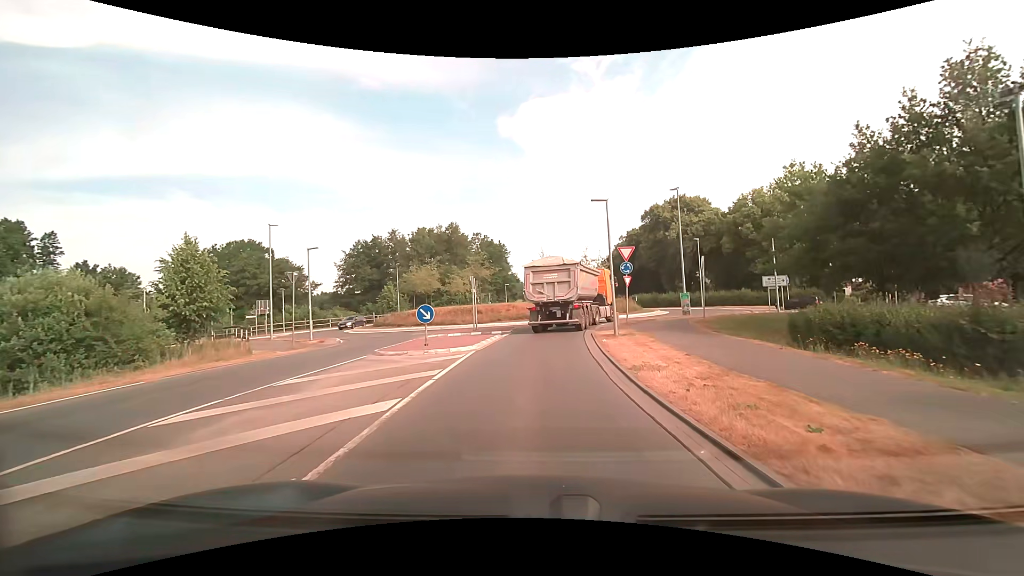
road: secondary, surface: asphalt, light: Day
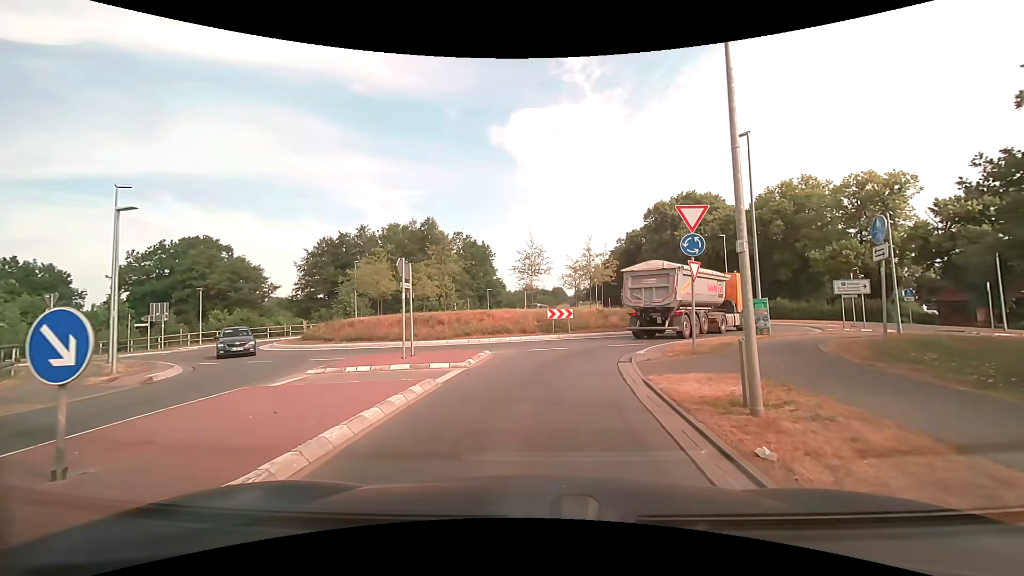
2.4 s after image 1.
(+0.3, +12.0) m; +2°
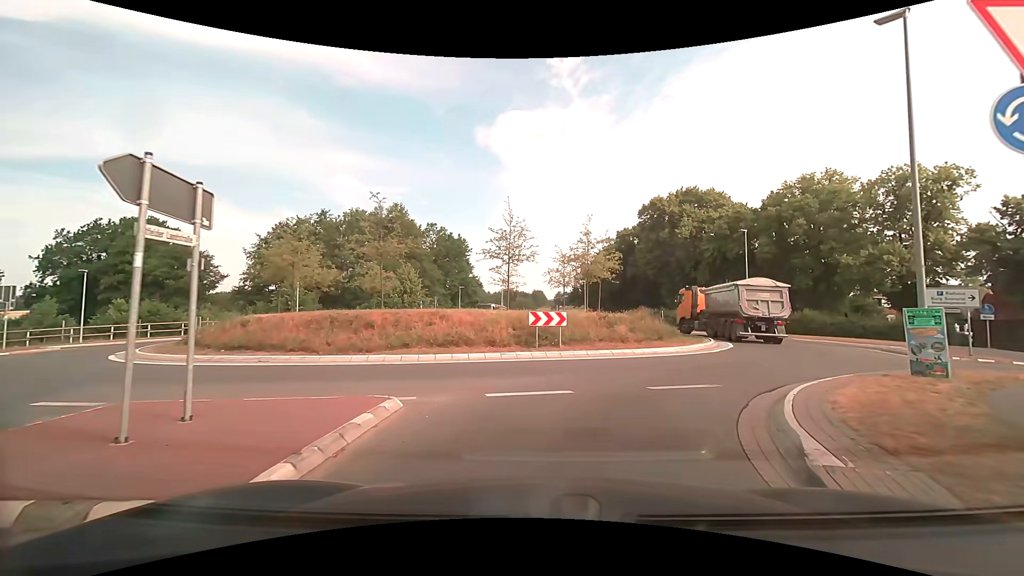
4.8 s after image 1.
(+0.1, +9.4) m; +2°
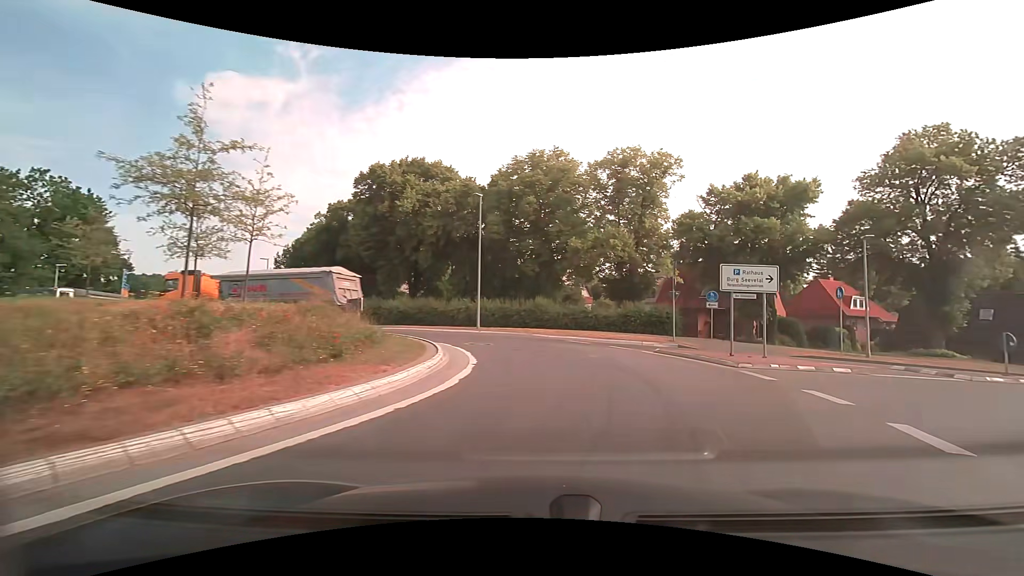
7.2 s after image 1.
(+3.0, +12.9) m; +31°
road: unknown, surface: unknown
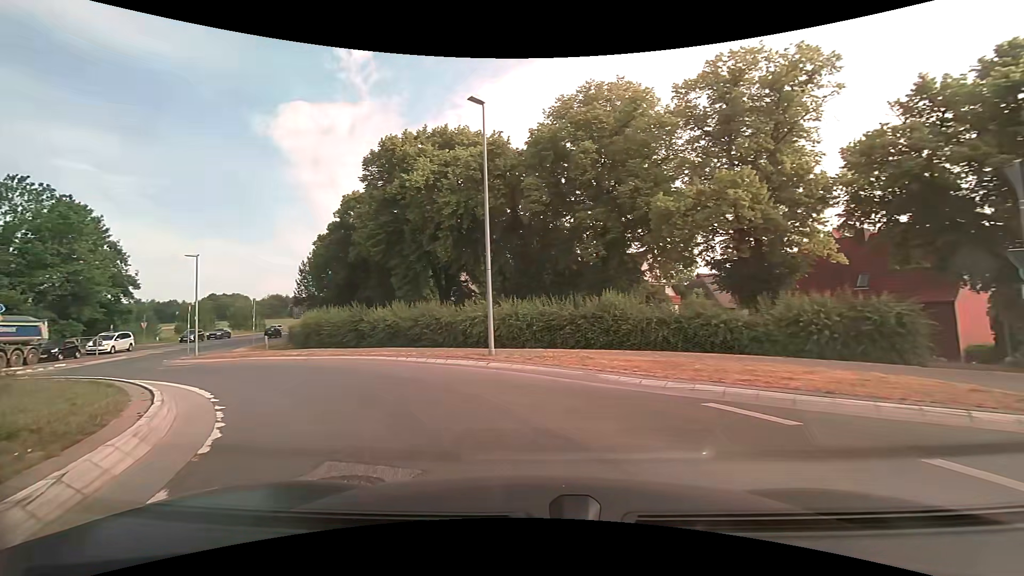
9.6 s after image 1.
(+0.8, +15.0) m; -6°
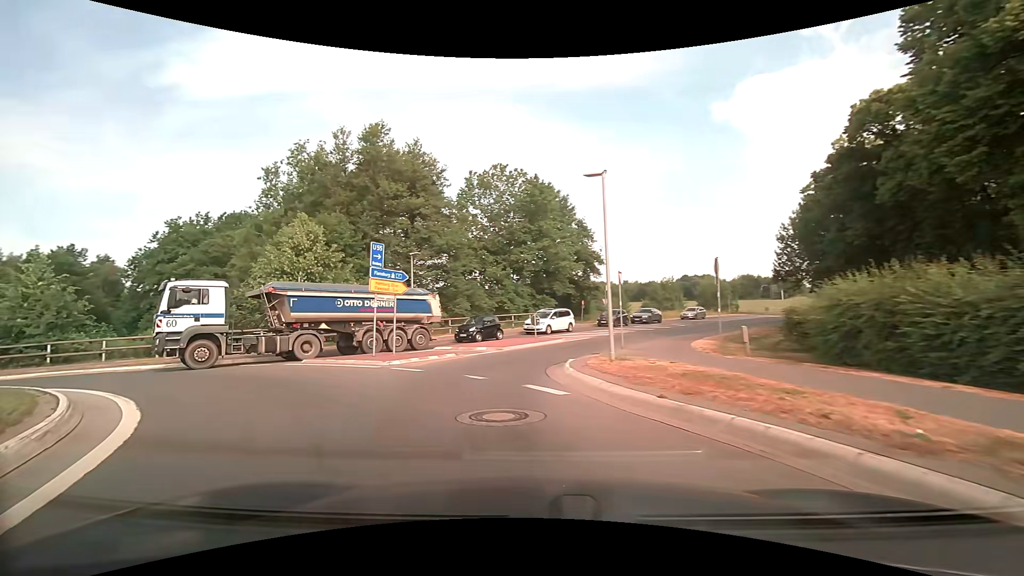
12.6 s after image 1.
(-6.7, +15.3) m; -50°
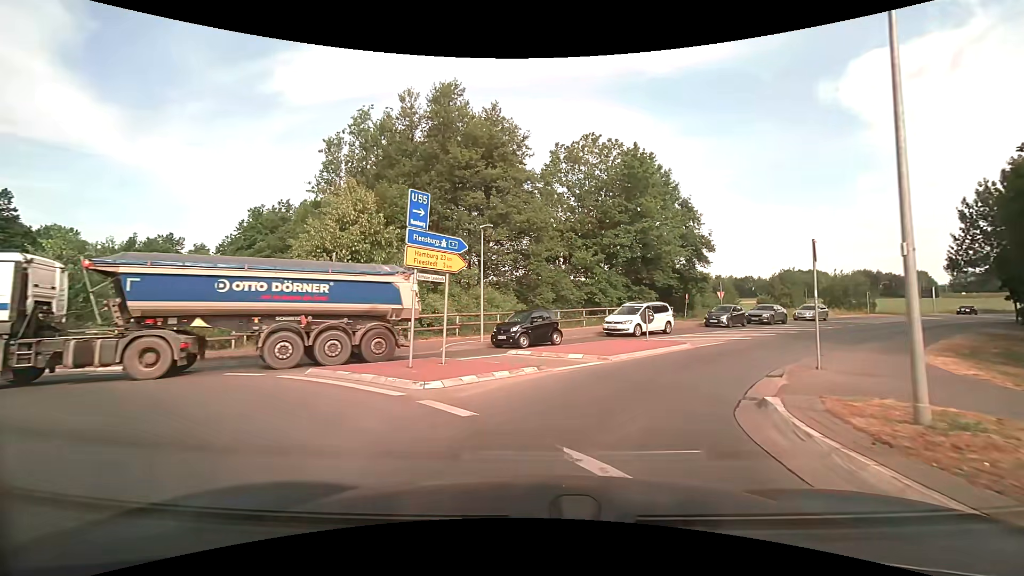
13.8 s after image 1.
(-1.0, +7.2) m; -11°
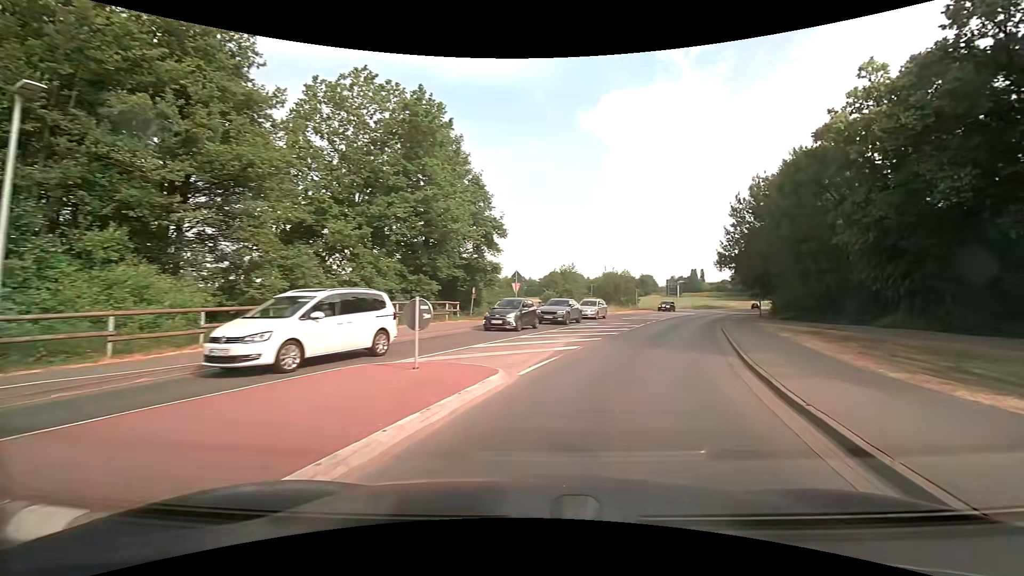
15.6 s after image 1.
(+1.8, +11.8) m; +24°
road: secondary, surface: asphalt
(+2, +10) (+4, +19) (+8, +29) (+11, +38) (+15, +48) (+19, +57) (+23, +66) (+27, +75) (+32, +84) (+37, +93) m
